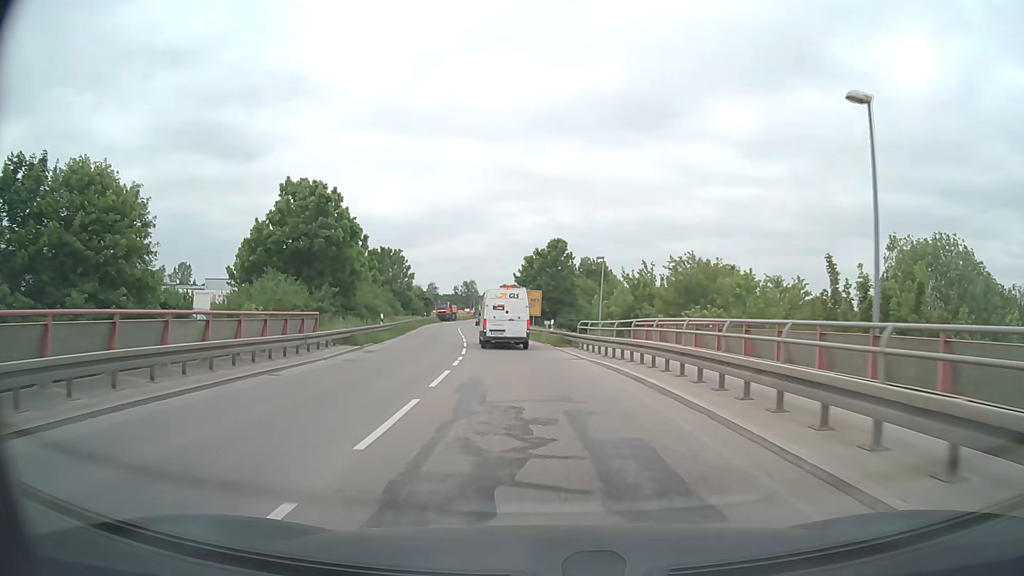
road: secondary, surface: asphalt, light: Day
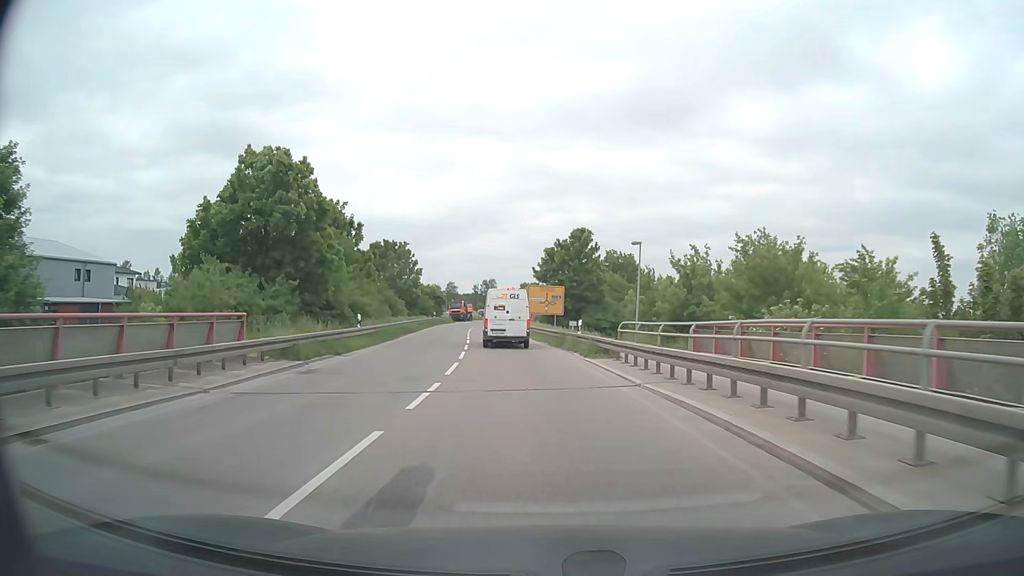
(-0.1, +8.6) m; -2°
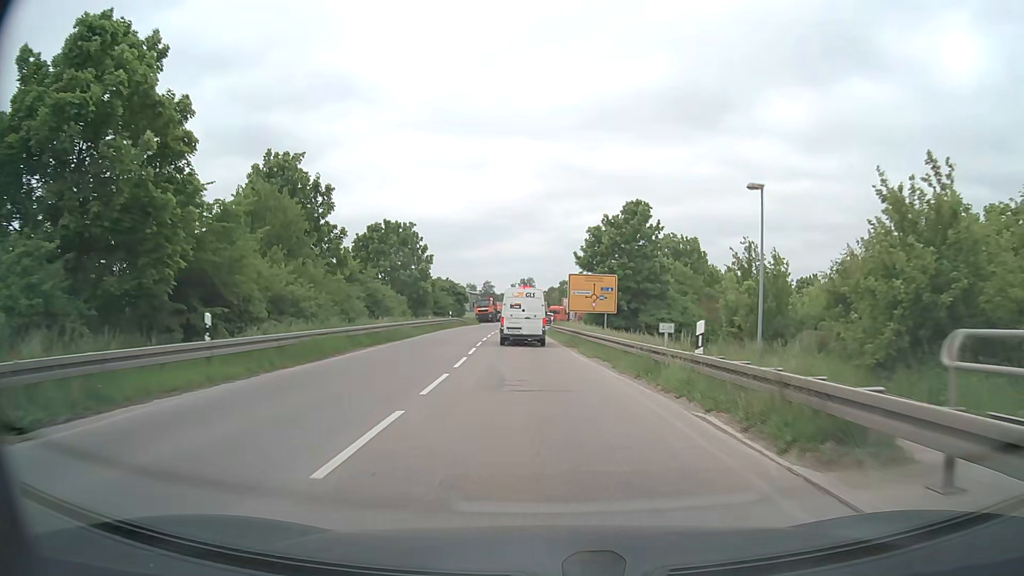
(-0.5, +16.4) m; -3°
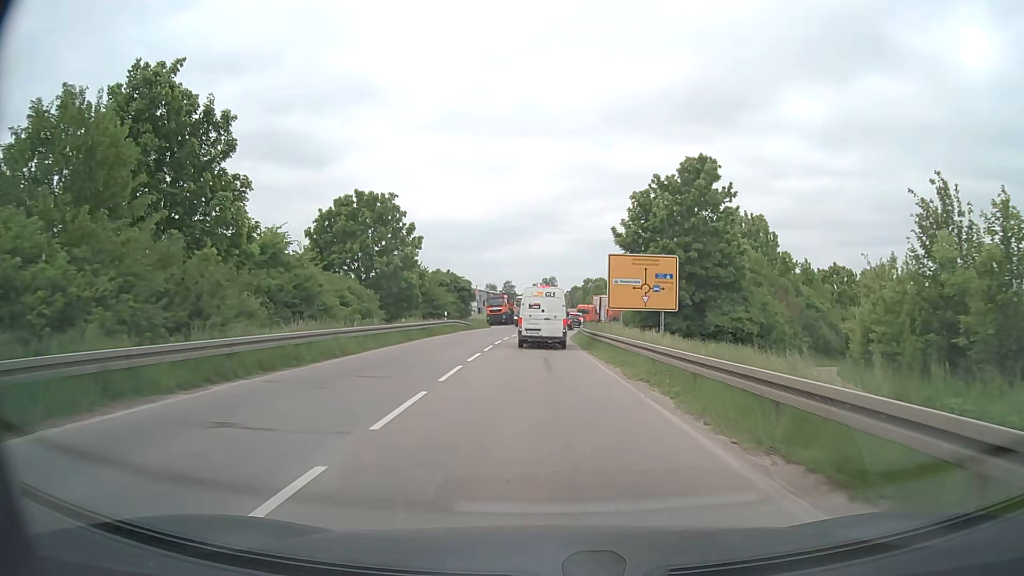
(-0.3, +15.4) m; -2°
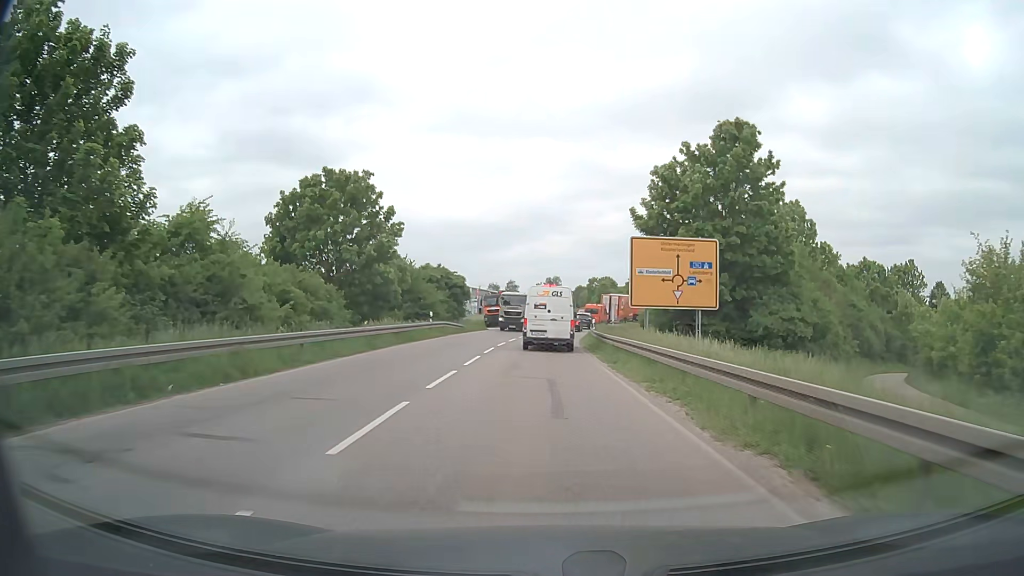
(0.0, +7.4) m; 0°
(0, +10) (0, +20) (0, +30) (0, +40) (+1, +50) (+2, +60) (+4, +70) (+6, +80) (+8, +89) (+13, +98) m
